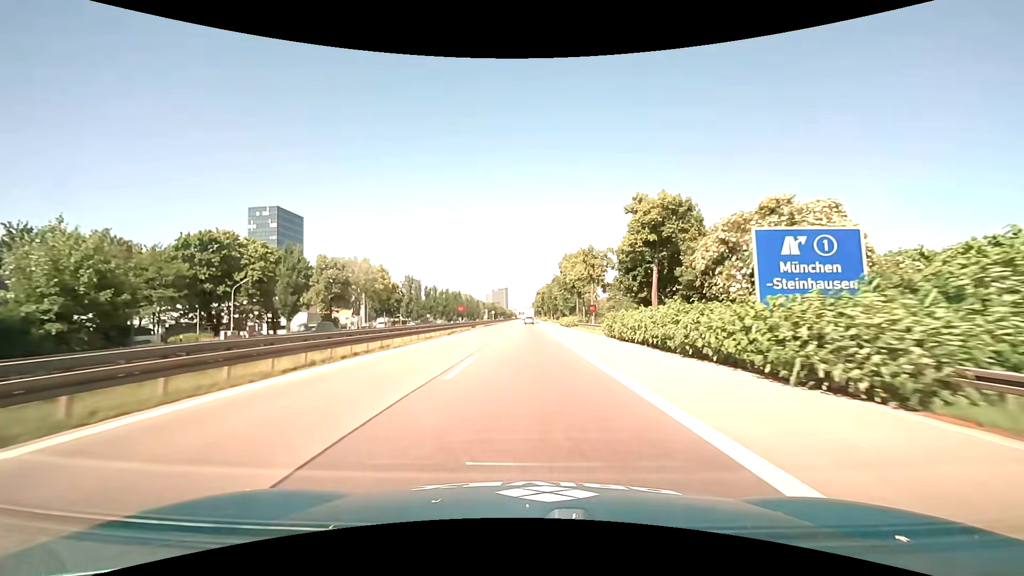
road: motorway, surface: asphalt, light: Day
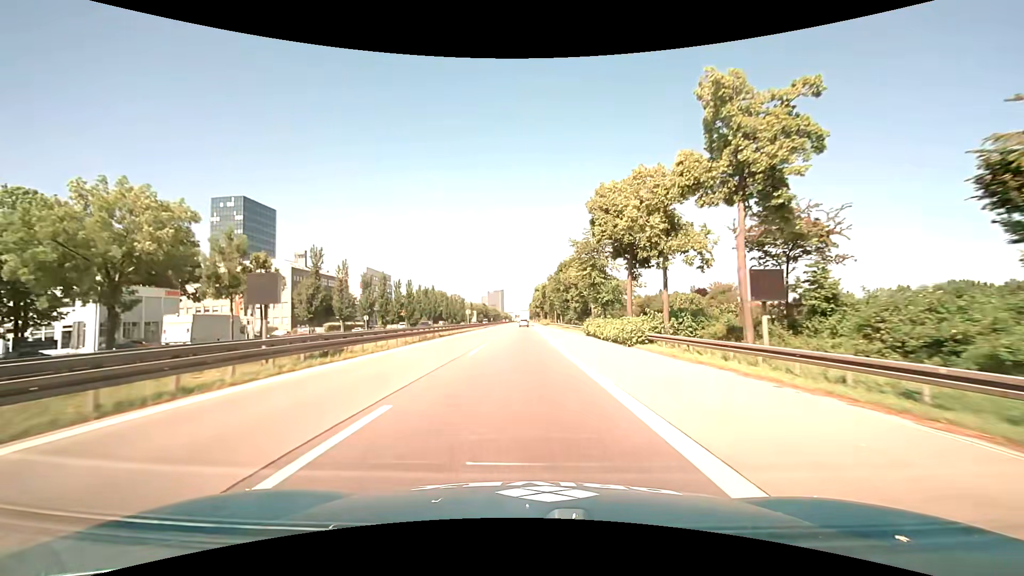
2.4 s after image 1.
(+0.1, +45.0) m; 0°
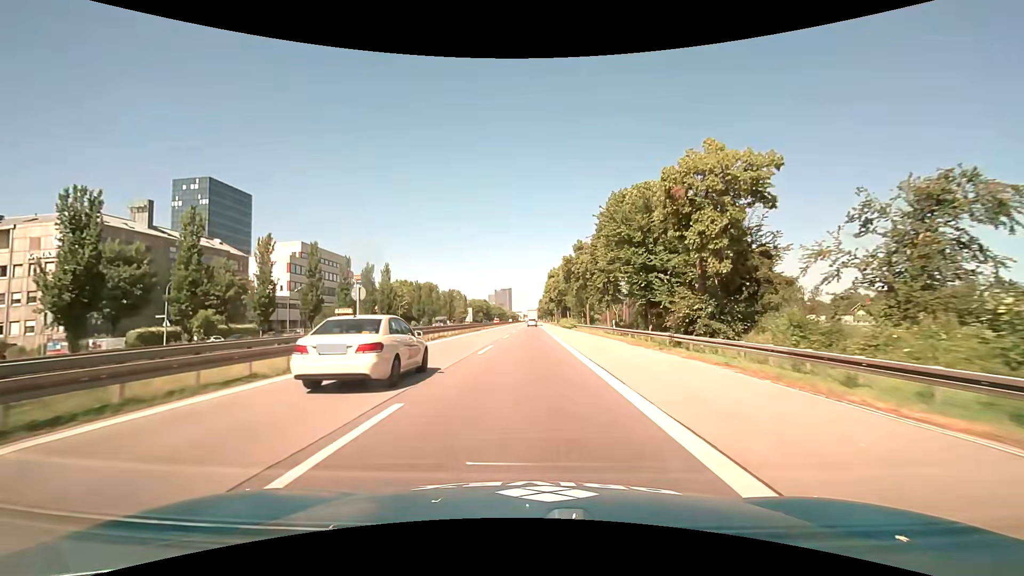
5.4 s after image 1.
(-0.6, +54.0) m; -1°
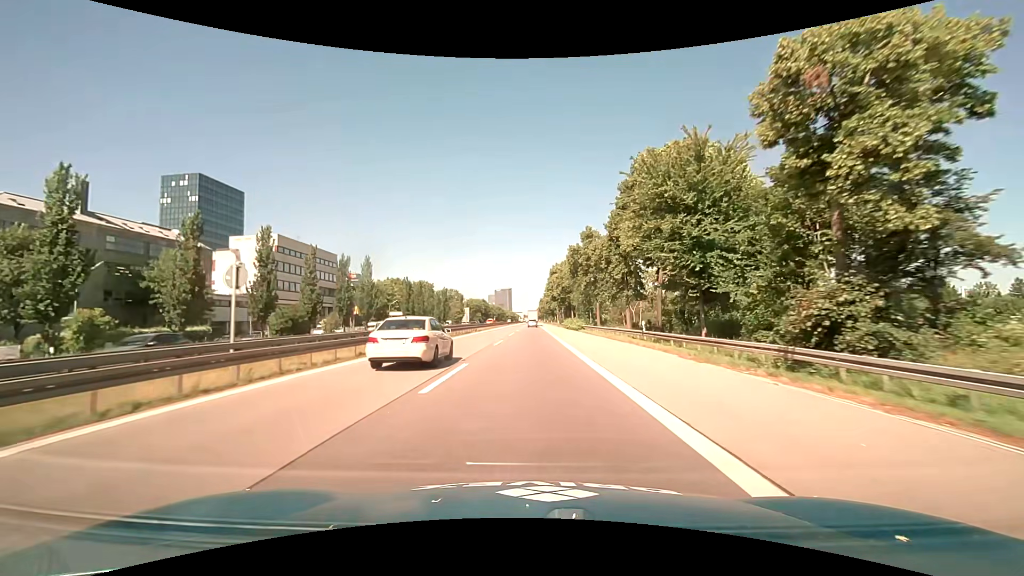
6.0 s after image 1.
(0.0, +10.7) m; 0°
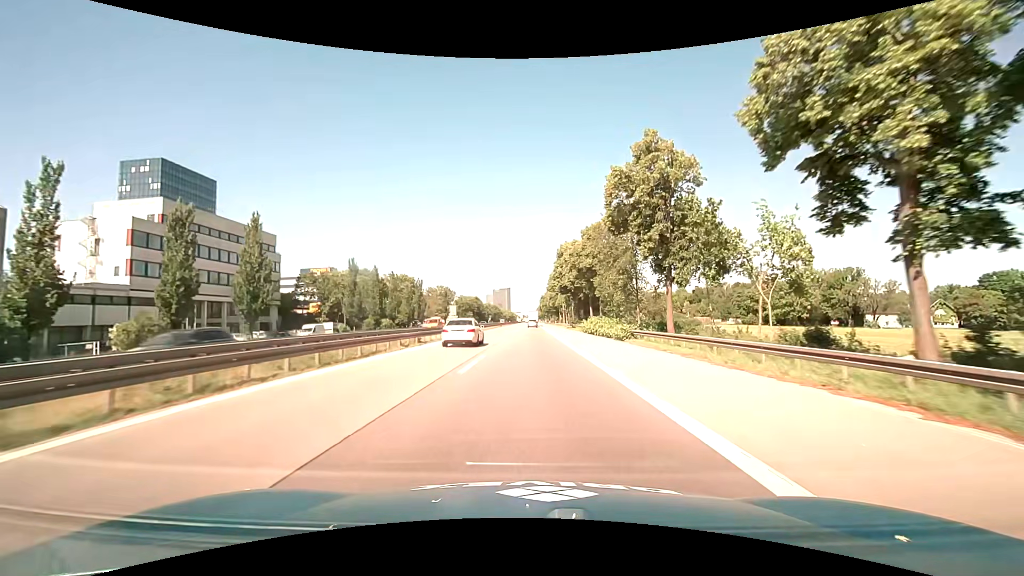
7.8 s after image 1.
(+0.1, +32.0) m; 0°
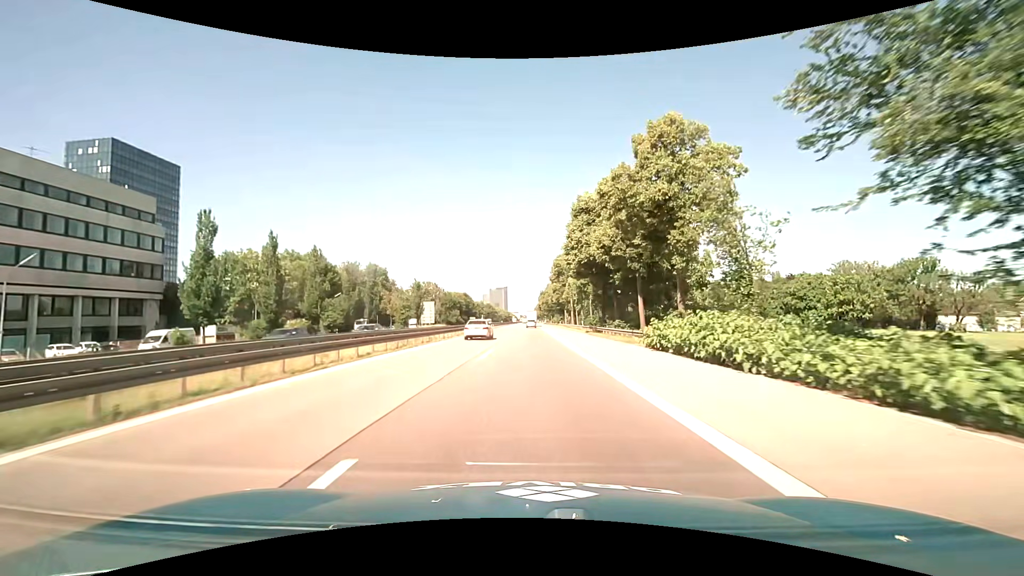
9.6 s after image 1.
(+0.2, +32.5) m; +1°
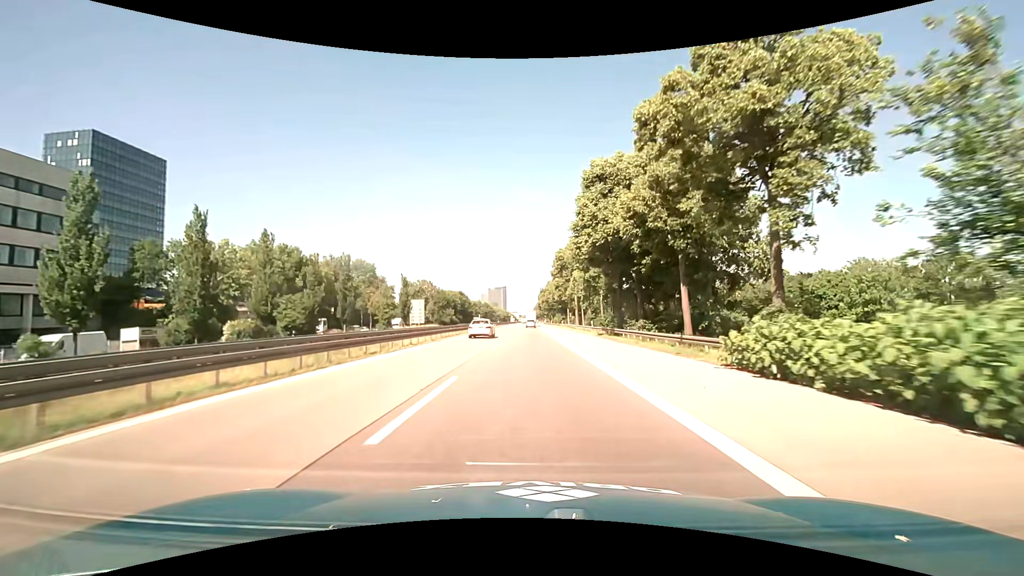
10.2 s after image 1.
(0.0, +10.9) m; 0°
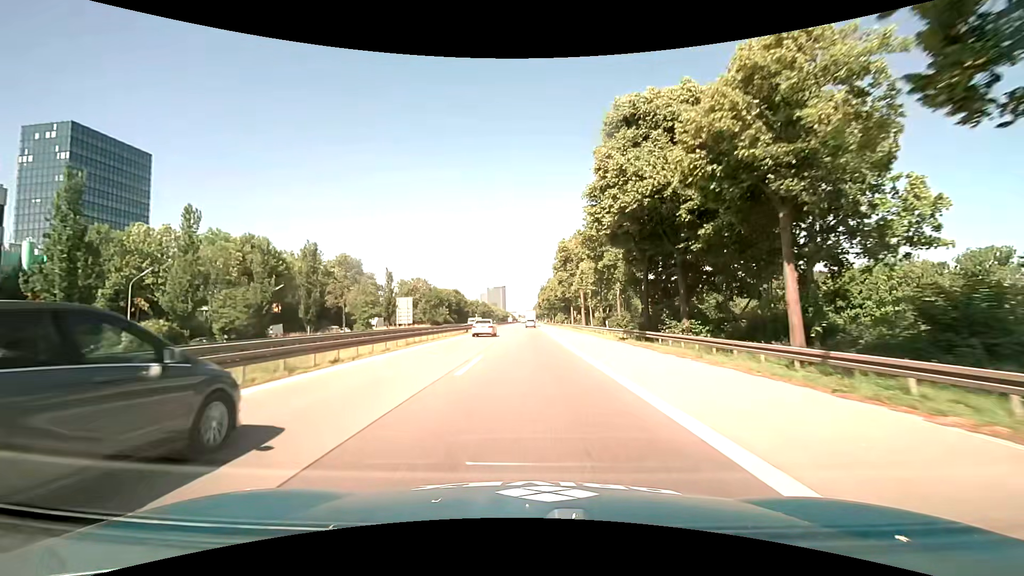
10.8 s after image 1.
(-0.1, +11.0) m; -1°
(0, +10) (0, +20) (0, +30) (0, +40) (0, +50) (0, +60) (+1, +70) (+1, +80) (+1, +90) (+1, +100) m
